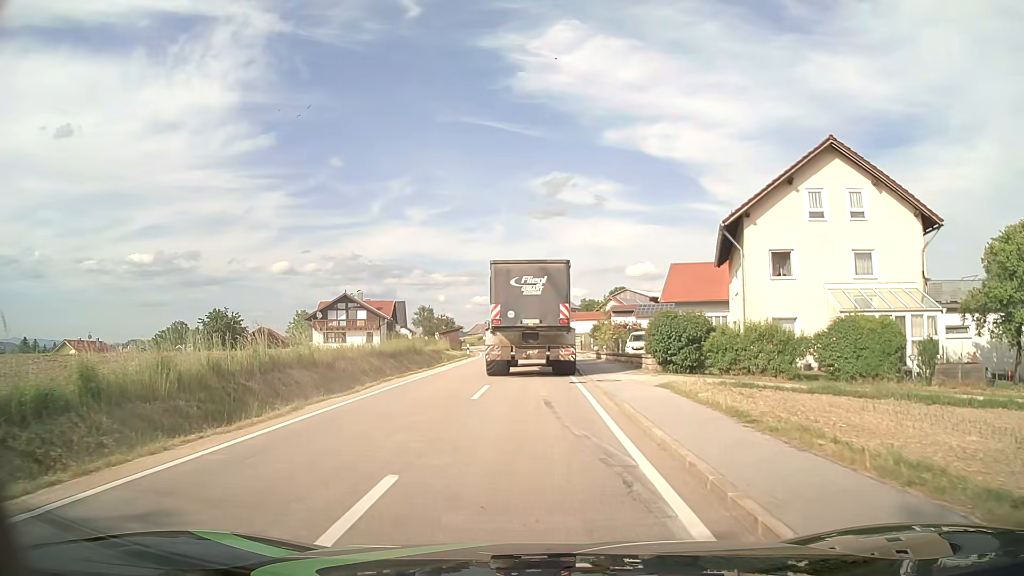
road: tertiary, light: Day
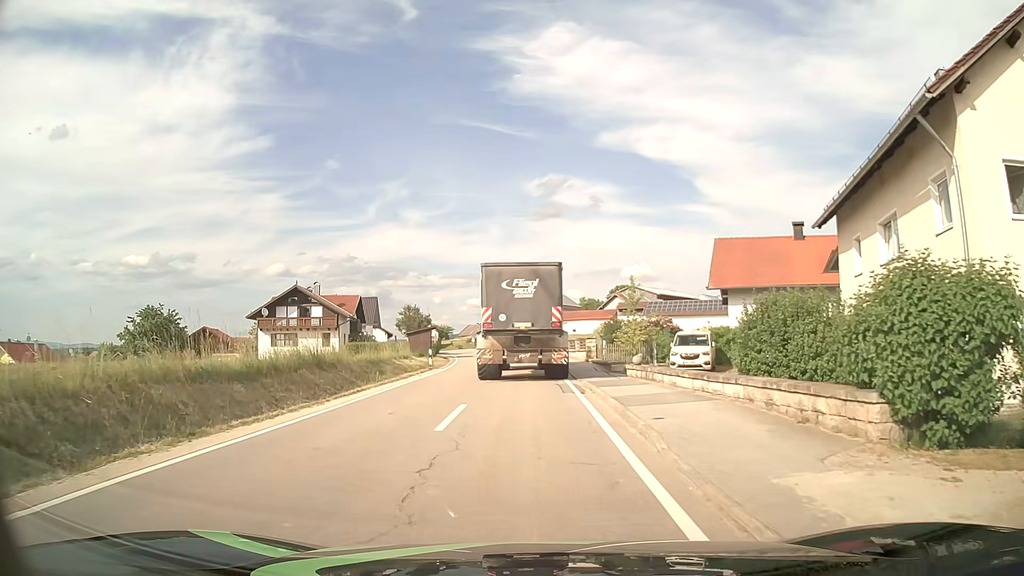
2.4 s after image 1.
(0.0, +16.0) m; 0°
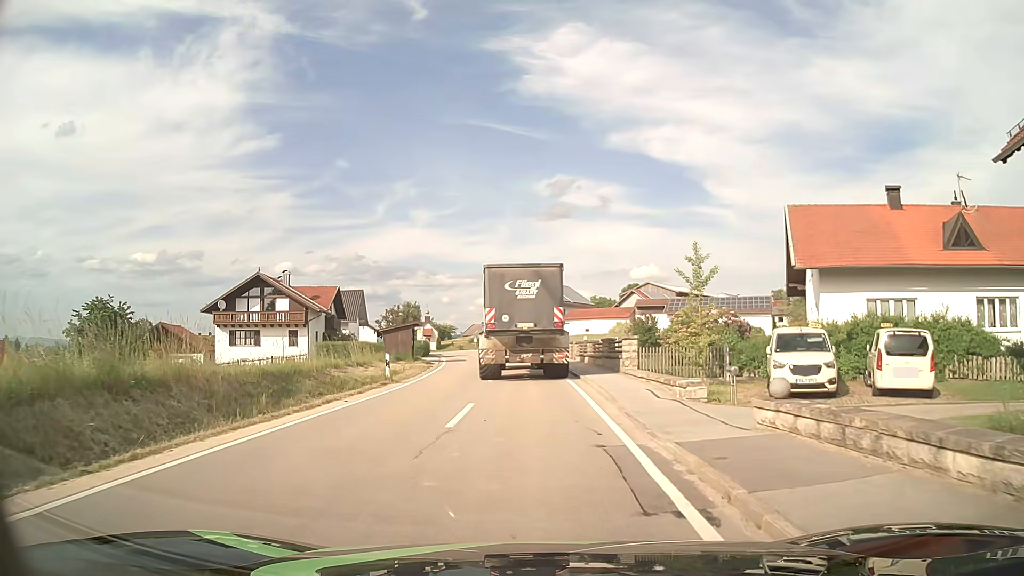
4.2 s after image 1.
(-0.1, +11.7) m; 0°
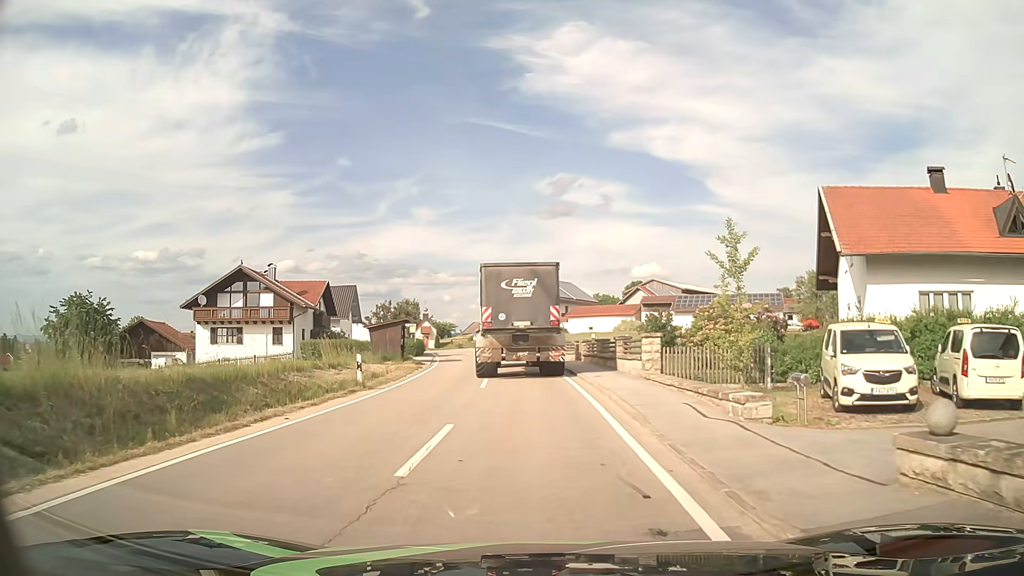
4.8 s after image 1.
(0.0, +4.0) m; 0°
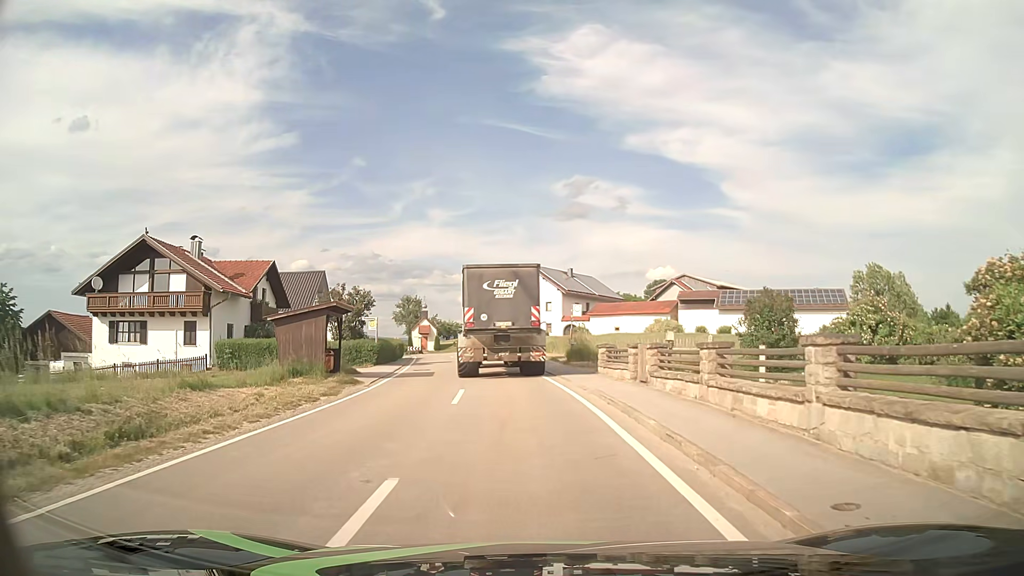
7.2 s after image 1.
(-0.1, +16.3) m; -1°
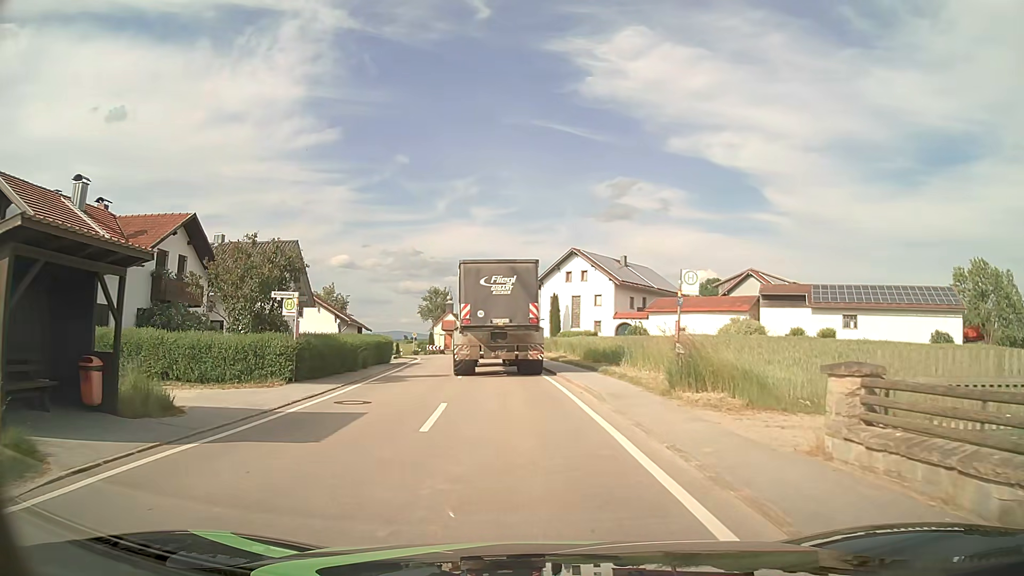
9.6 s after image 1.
(-0.5, +16.5) m; -4°
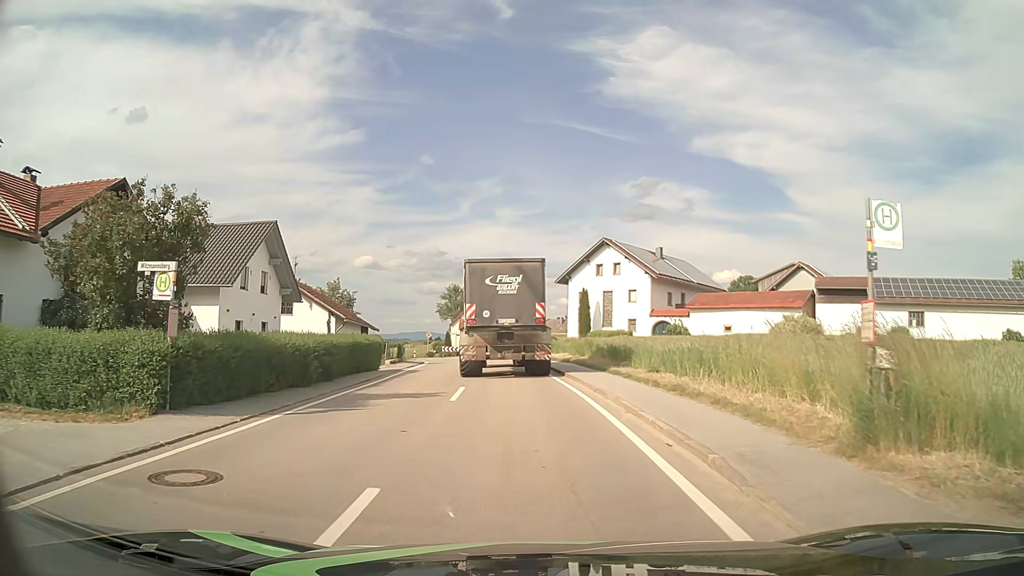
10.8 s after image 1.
(-0.1, +7.8) m; -2°
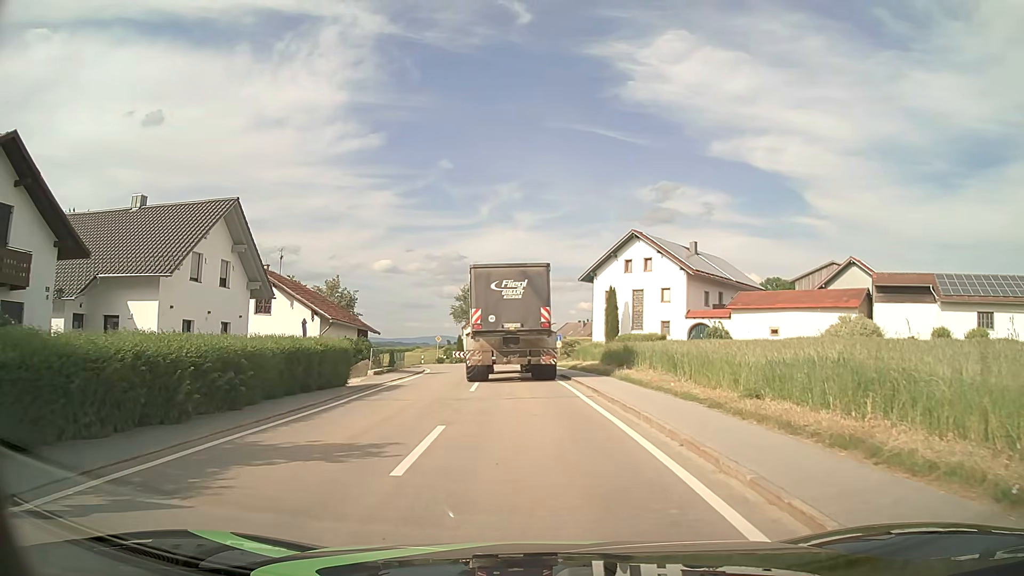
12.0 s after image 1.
(-0.1, +7.5) m; -2°
(0, +10) (0, +20) (-1, +30) (-2, +40) (-3, +50) (-7, +59) (-12, +68) (-18, +75) (-26, +82) (-33, +89) m
